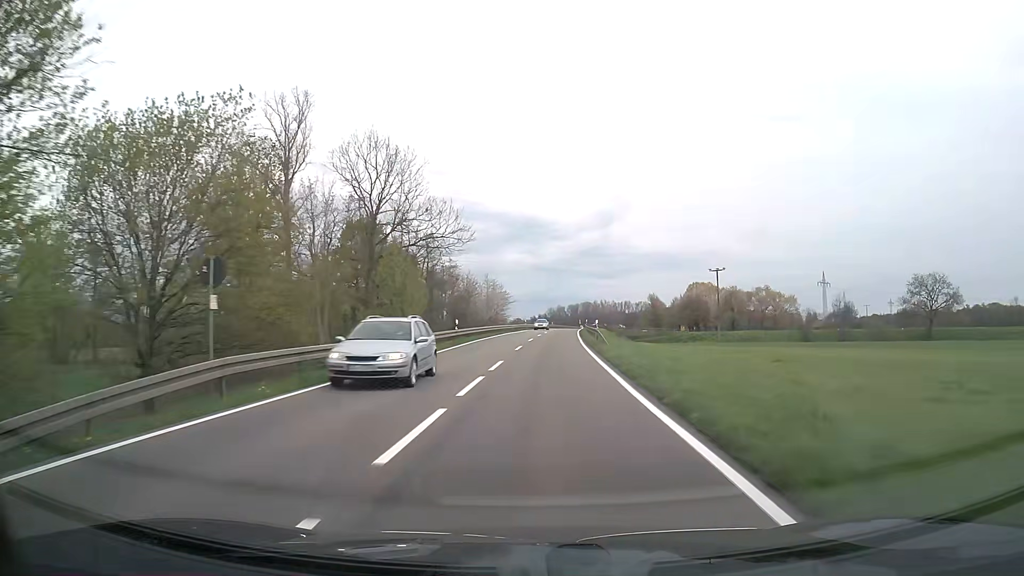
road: secondary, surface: asphalt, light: Day
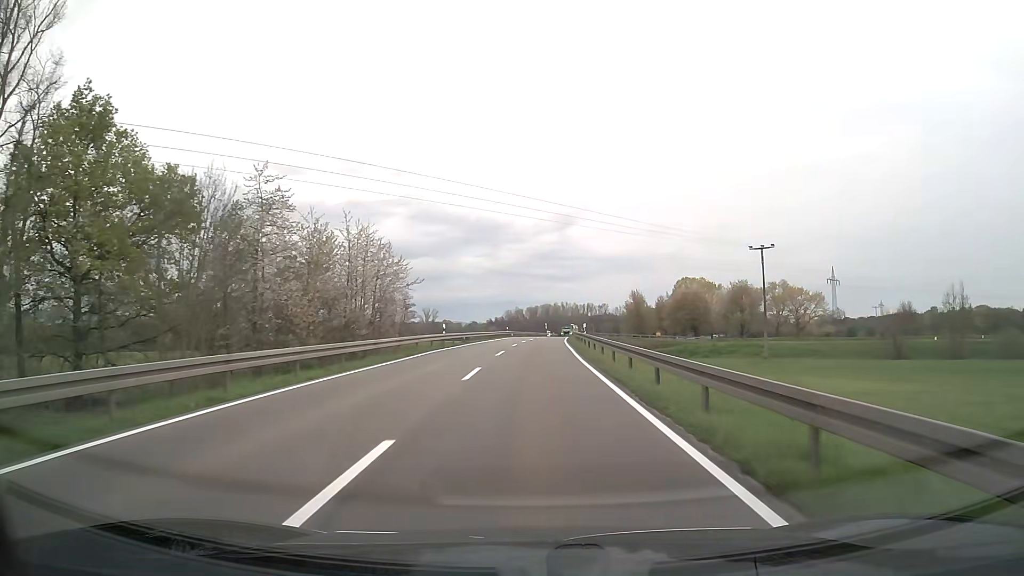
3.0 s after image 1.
(+1.8, +51.1) m; +4°
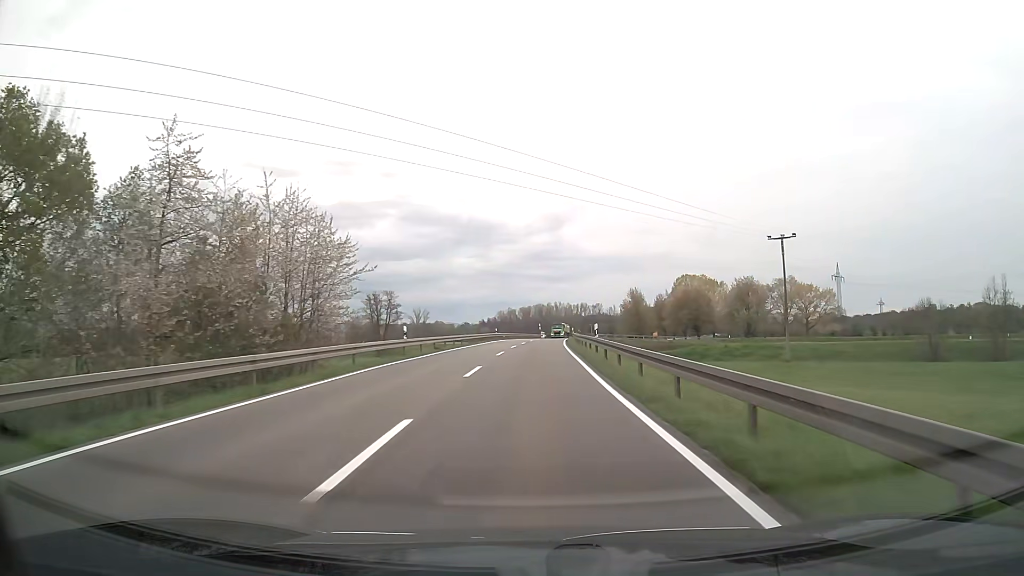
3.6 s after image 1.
(0.0, +10.6) m; 0°
(0, +10) (0, +20) (0, +30) (+1, +40) (+1, +50) (+2, +60) (+2, +70) (+3, +80) (+3, +90) (+4, +100) m
